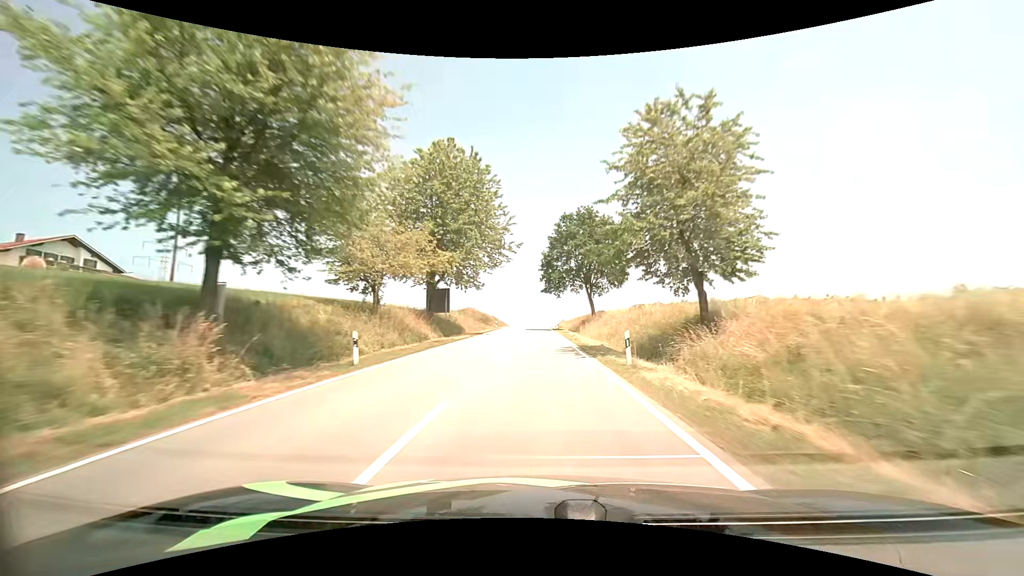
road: tertiary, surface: asphalt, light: Day
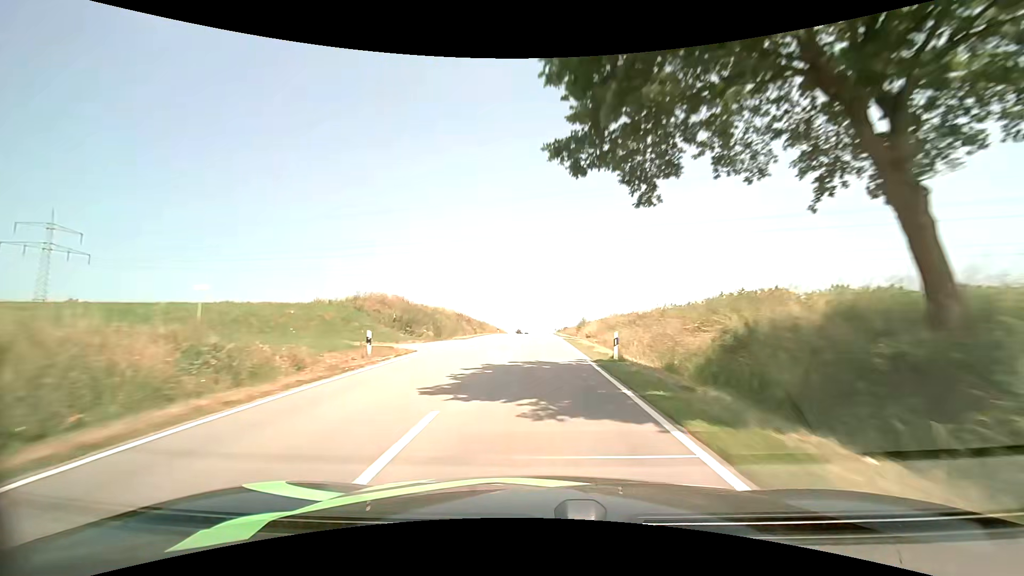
(0.0, +50.2) m; 0°
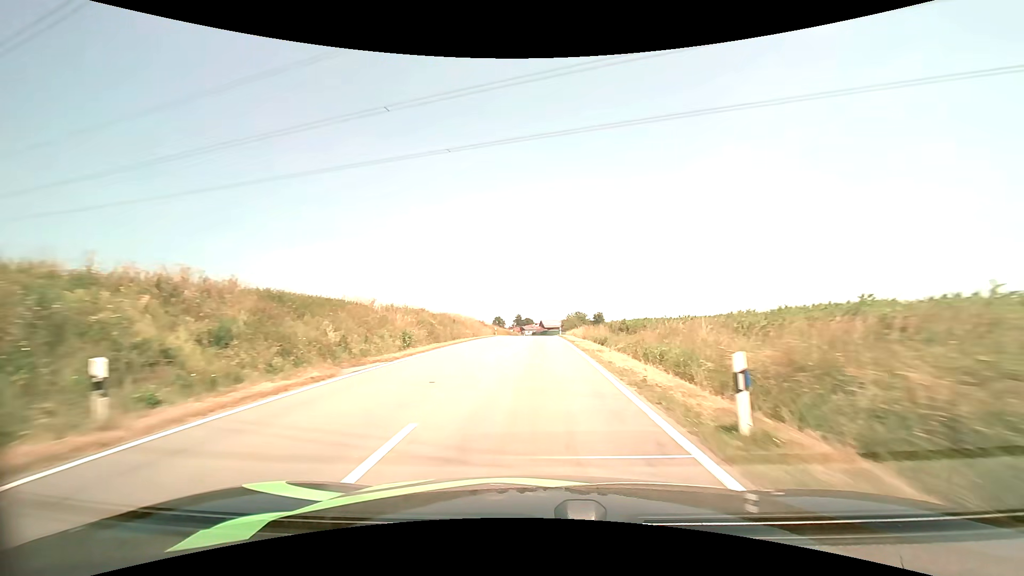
(+0.1, +62.6) m; 0°
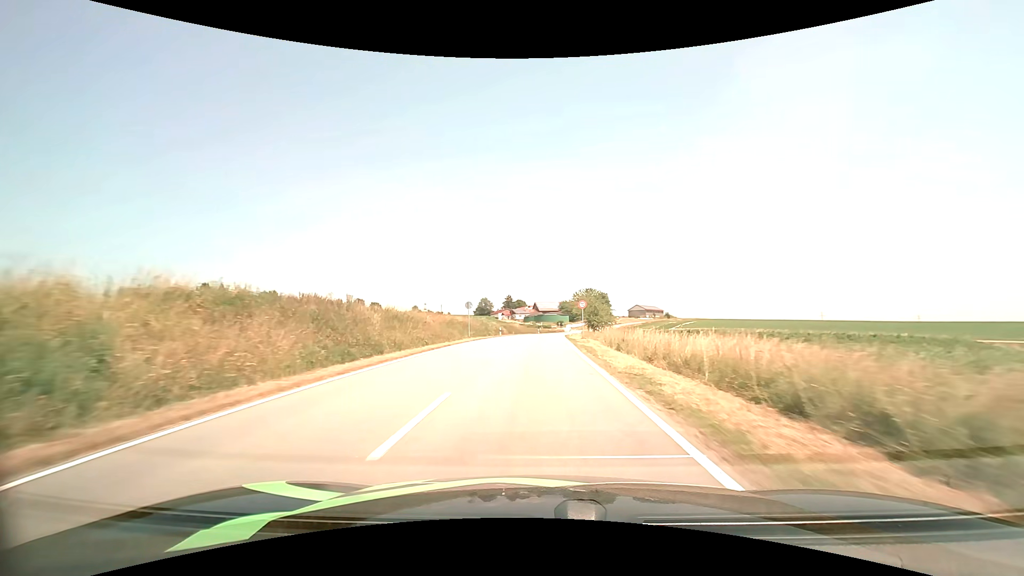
(+0.2, +59.7) m; +1°
(0, +10) (0, +20) (0, +30) (0, +40) (+1, +50) (+1, +60) (+2, +70) (+2, +80) (+3, +90) (+4, +100) m
